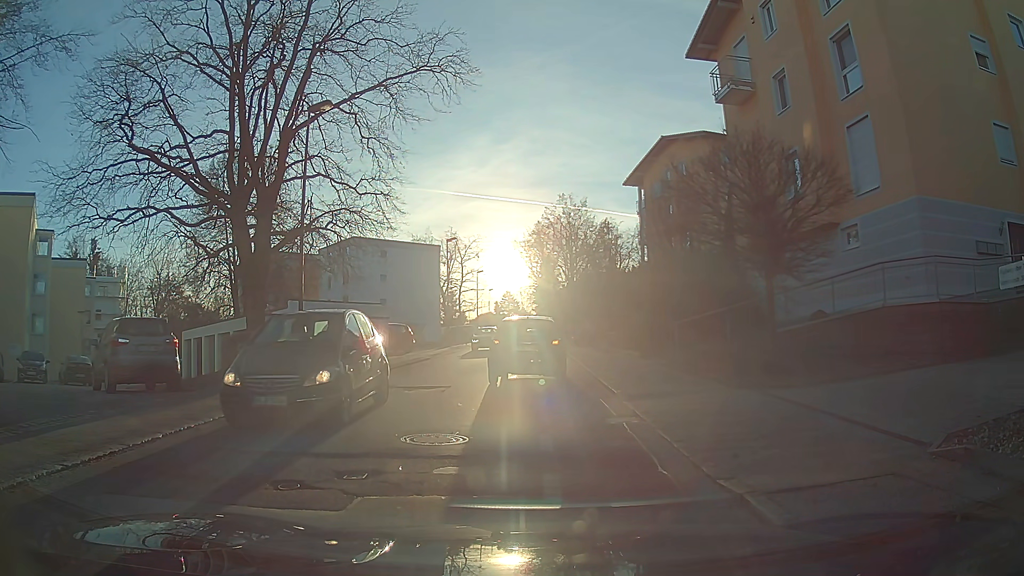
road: residential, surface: asphalt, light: Day
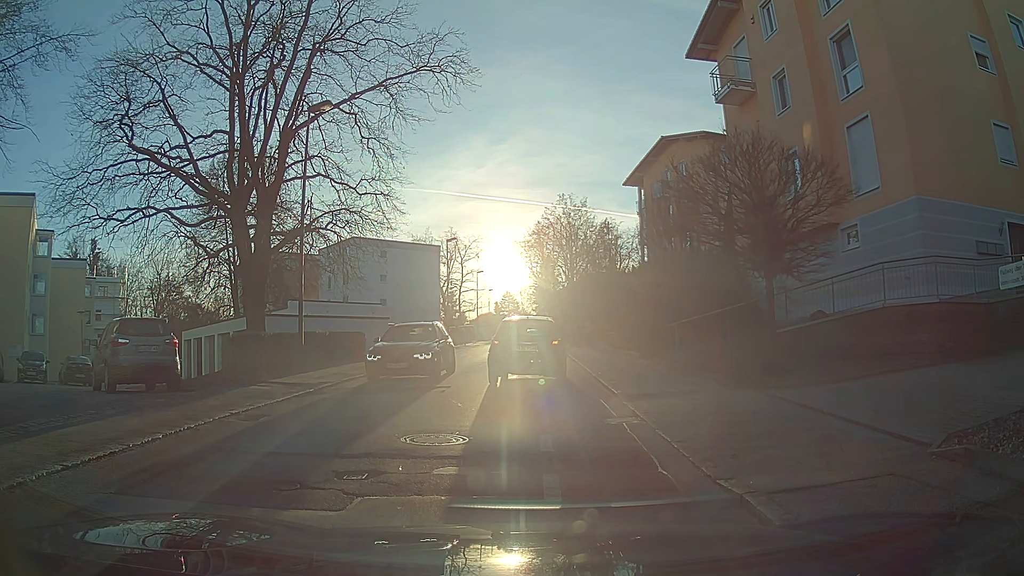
(0.0, 0.0) m; 0°
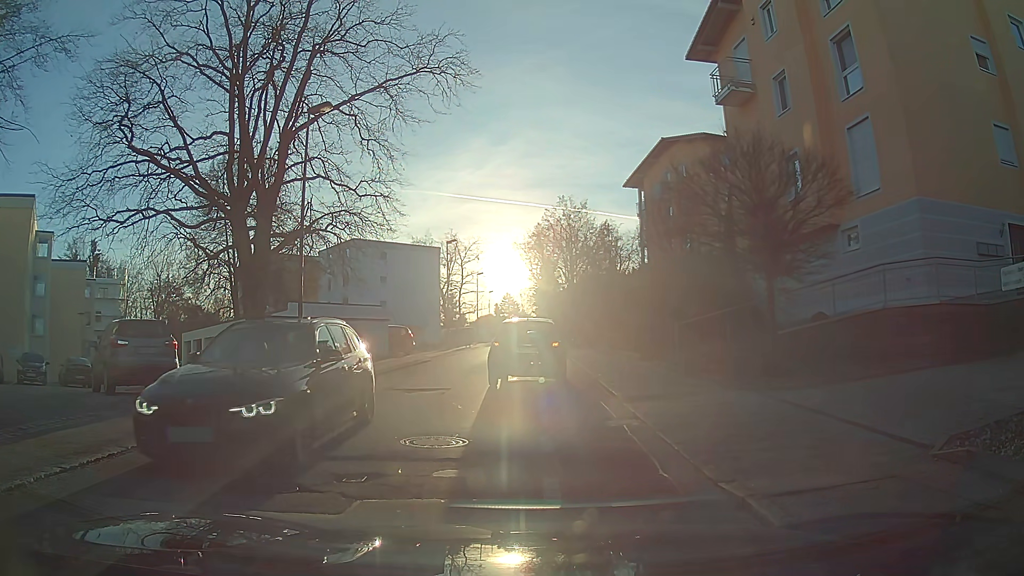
(0.0, 0.0) m; 0°
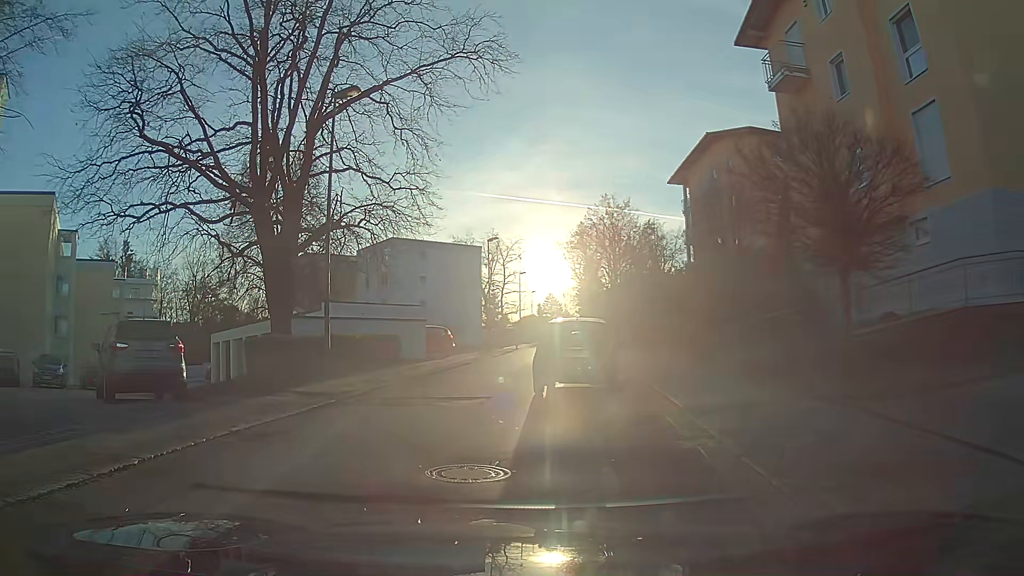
(0.0, +1.6) m; -3°
